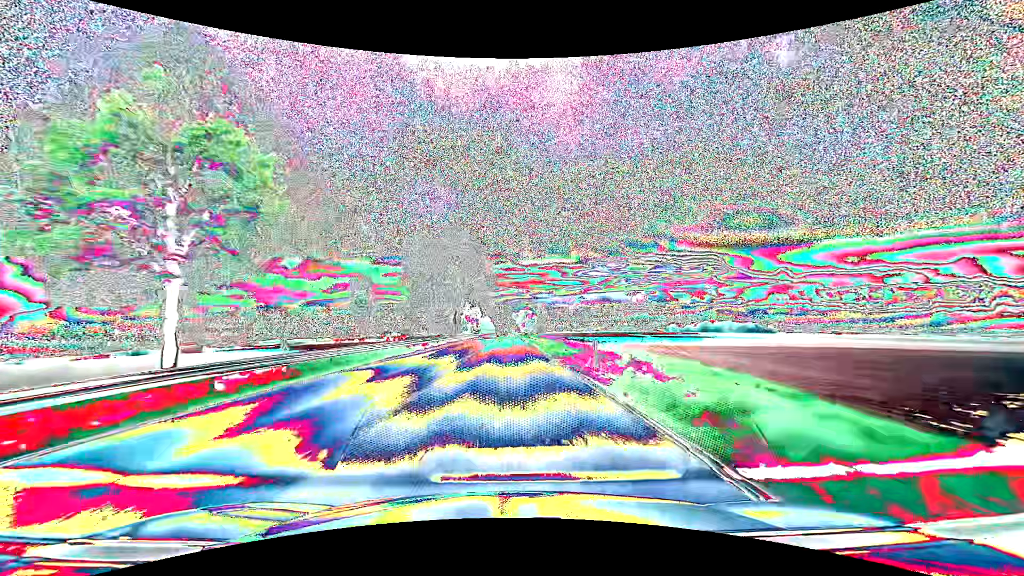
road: primary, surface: asphalt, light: Day
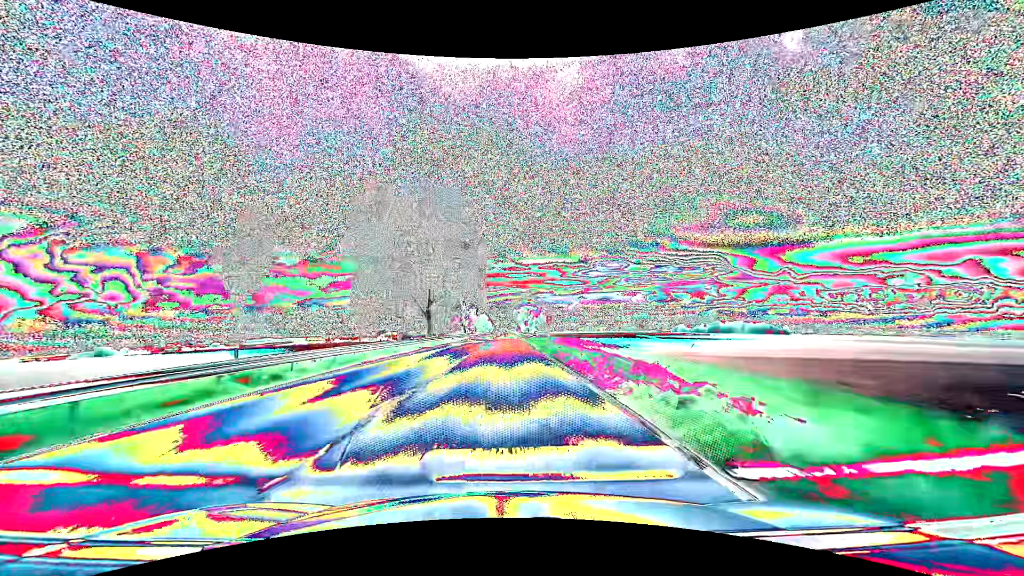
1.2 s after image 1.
(0.0, +31.6) m; 0°
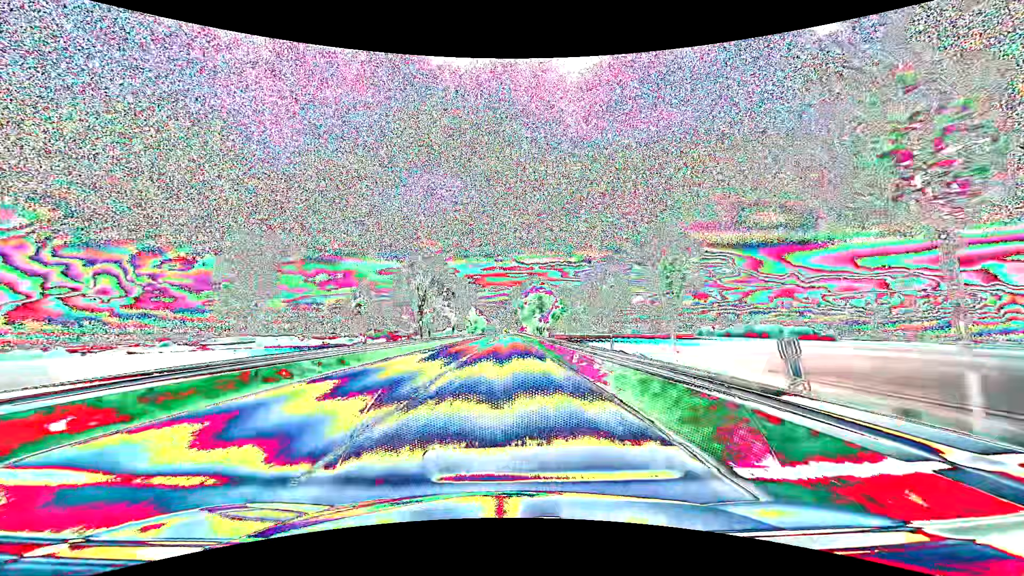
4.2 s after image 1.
(-0.1, +78.9) m; 0°
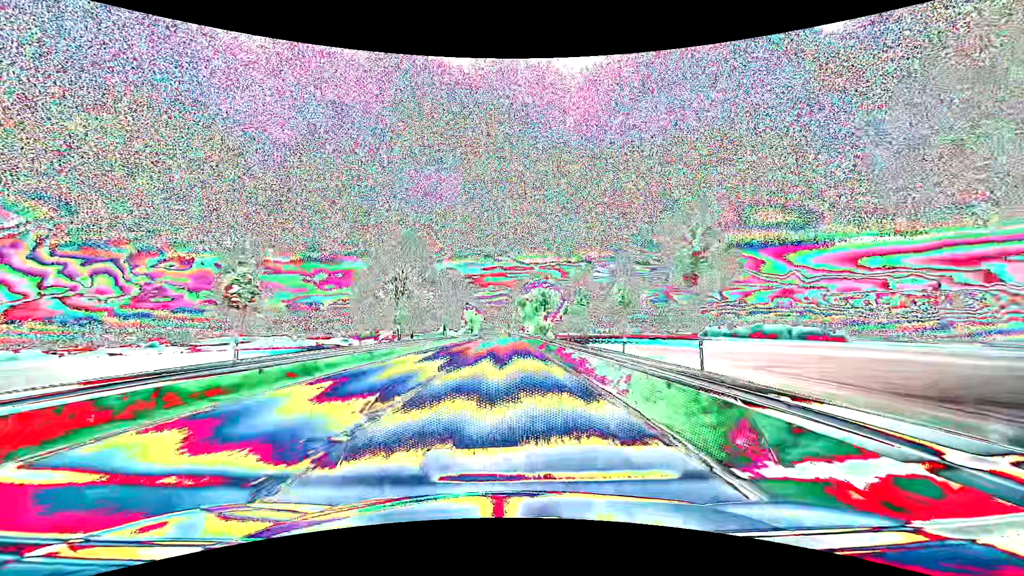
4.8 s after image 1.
(0.0, +15.8) m; 0°
(0, +10) (0, +20) (0, +30) (0, +40) (0, +50) (0, +60) (0, +70) (0, +80) (0, +90) (0, +100) m
